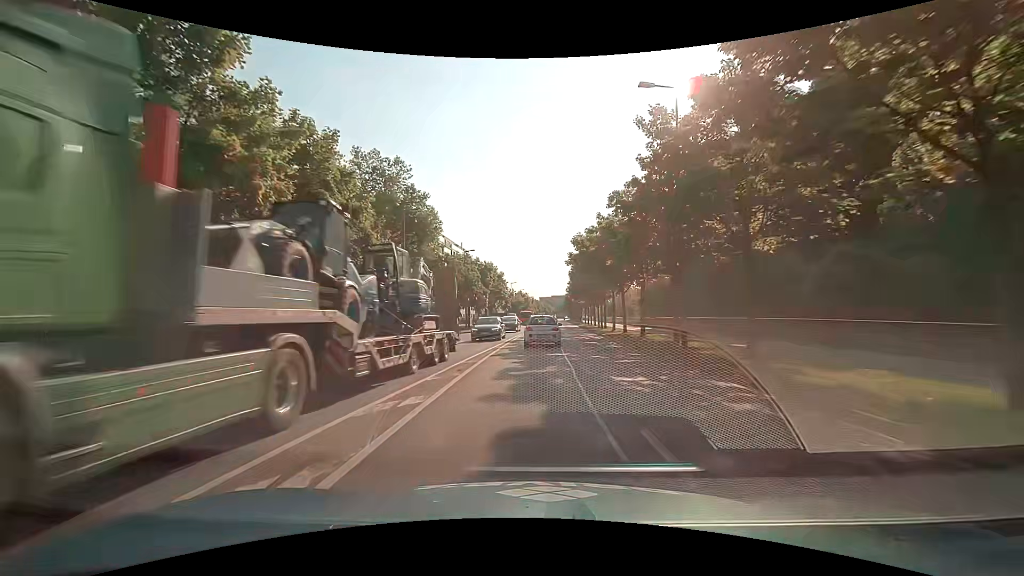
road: secondary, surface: asphalt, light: Day
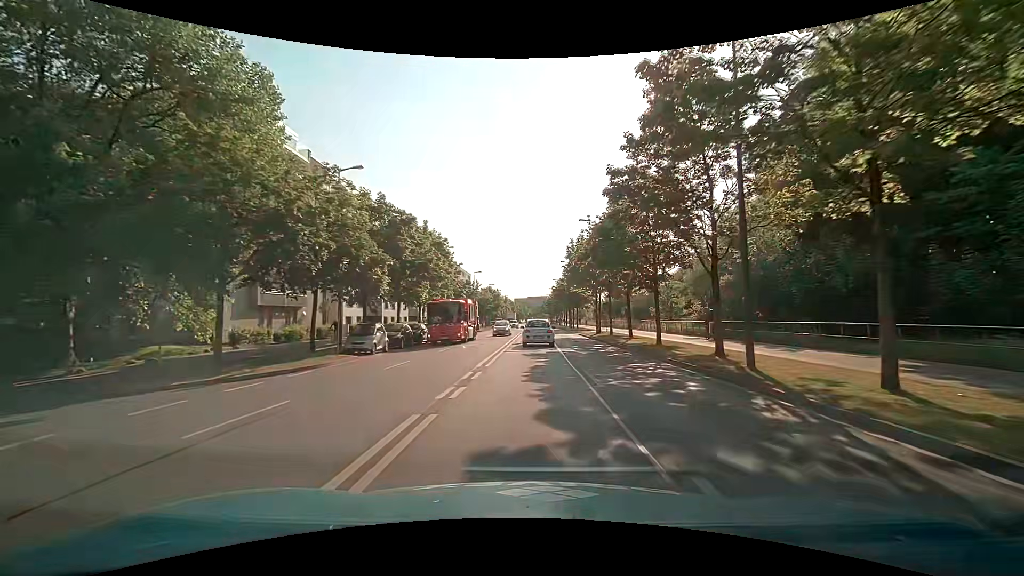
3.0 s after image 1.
(+0.8, +37.8) m; +3°
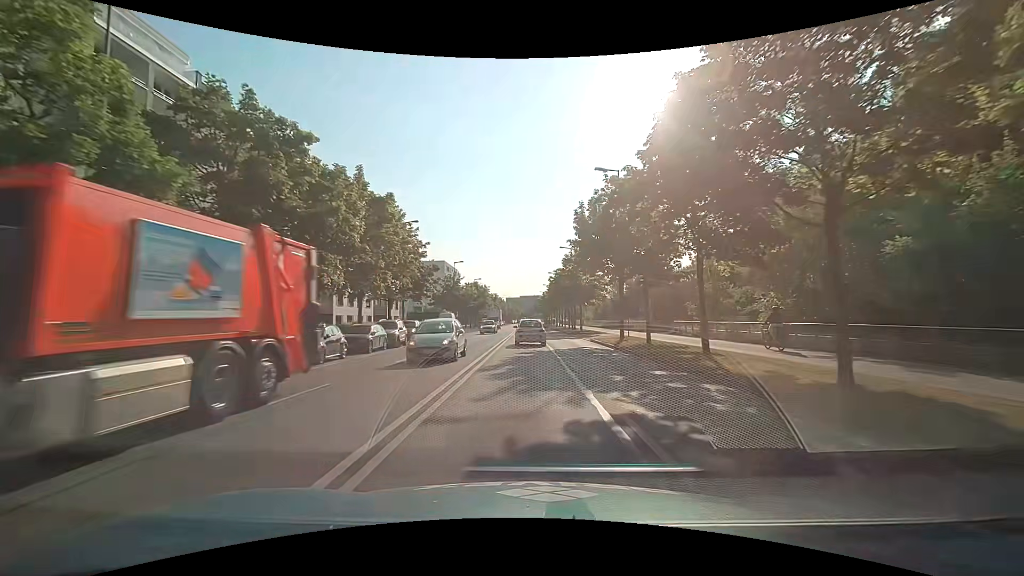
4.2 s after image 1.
(+0.1, +15.6) m; +1°
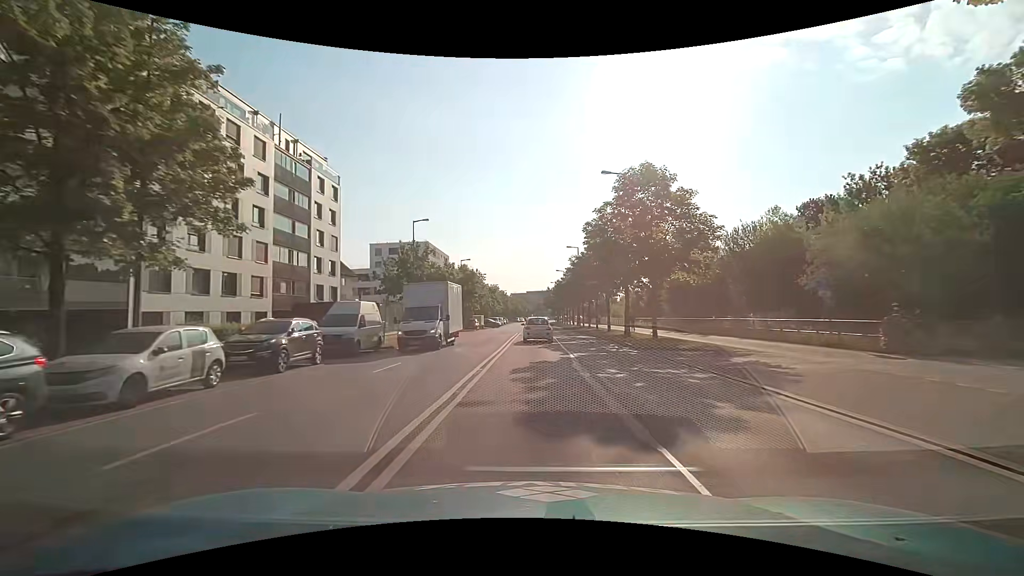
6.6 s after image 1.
(-0.3, +30.9) m; 0°
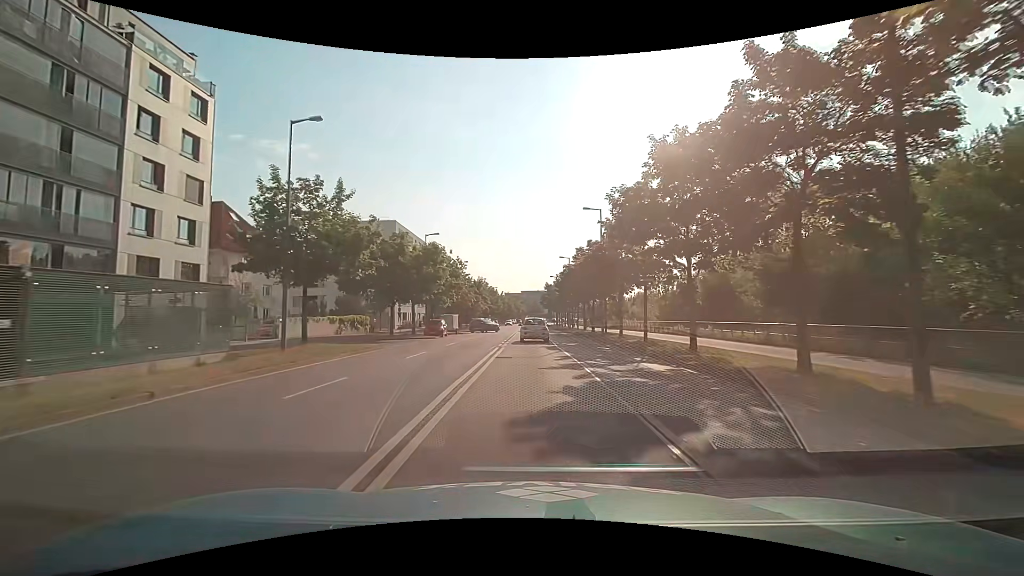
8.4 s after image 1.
(-0.1, +23.2) m; 0°
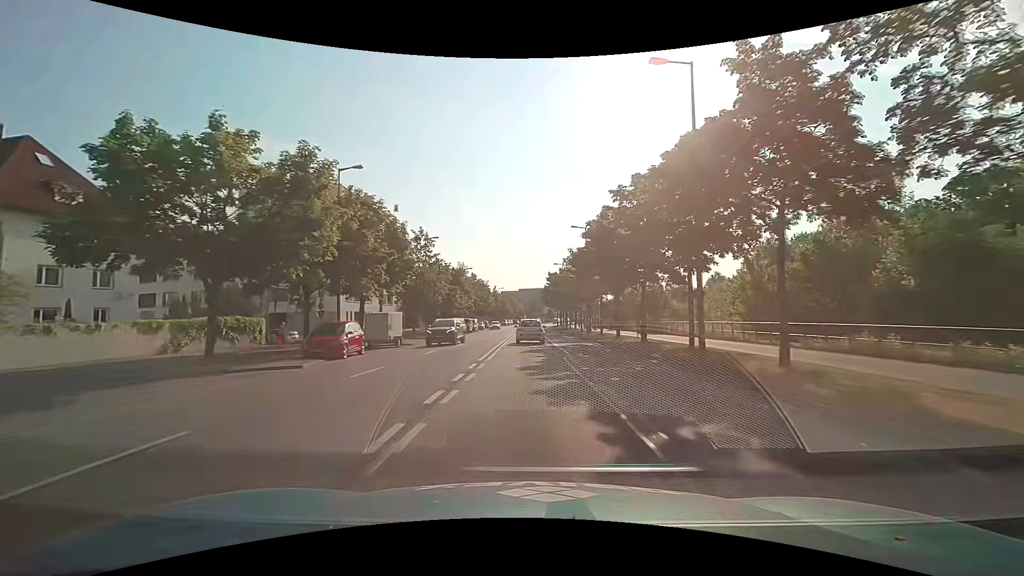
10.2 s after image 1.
(0.0, +23.3) m; 0°
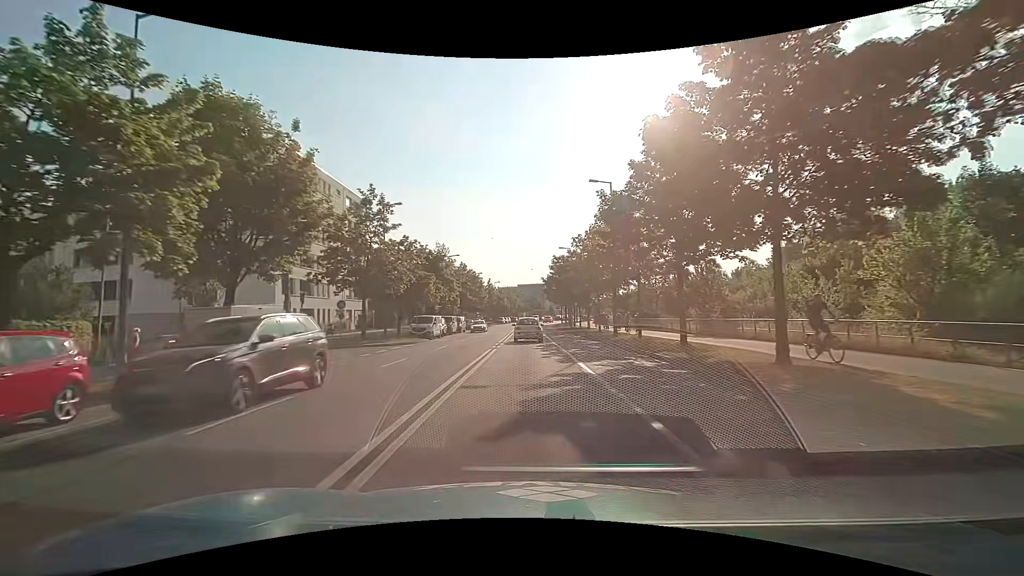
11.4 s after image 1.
(0.0, +15.1) m; 0°
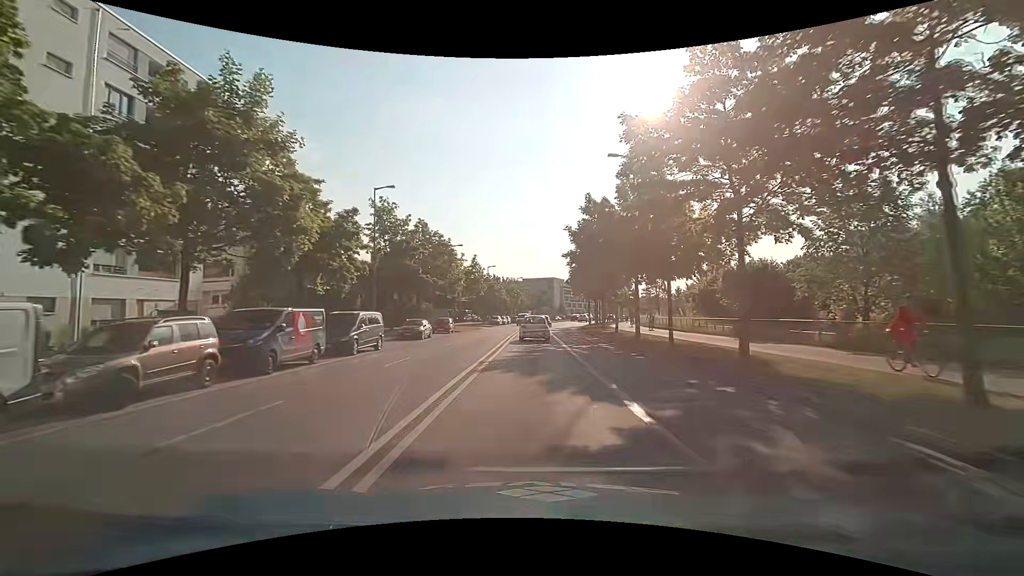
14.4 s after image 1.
(-0.4, +36.6) m; -1°
(0, +10) (0, +20) (0, +30) (0, +40) (+1, +50) (+1, +60) (+3, +70) (+6, +79) (+9, +89) (+12, +99) m
